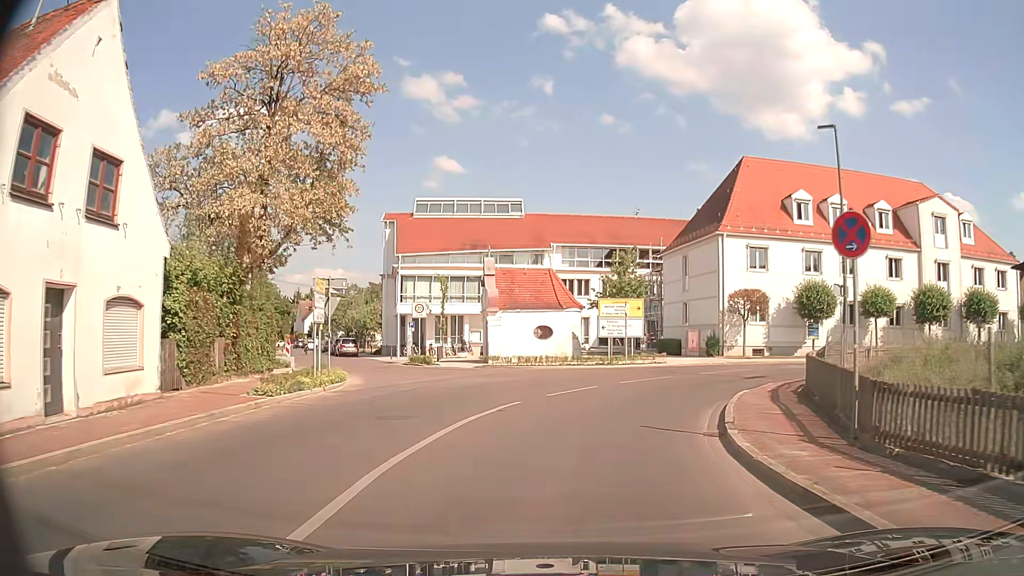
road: tertiary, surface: asphalt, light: Day
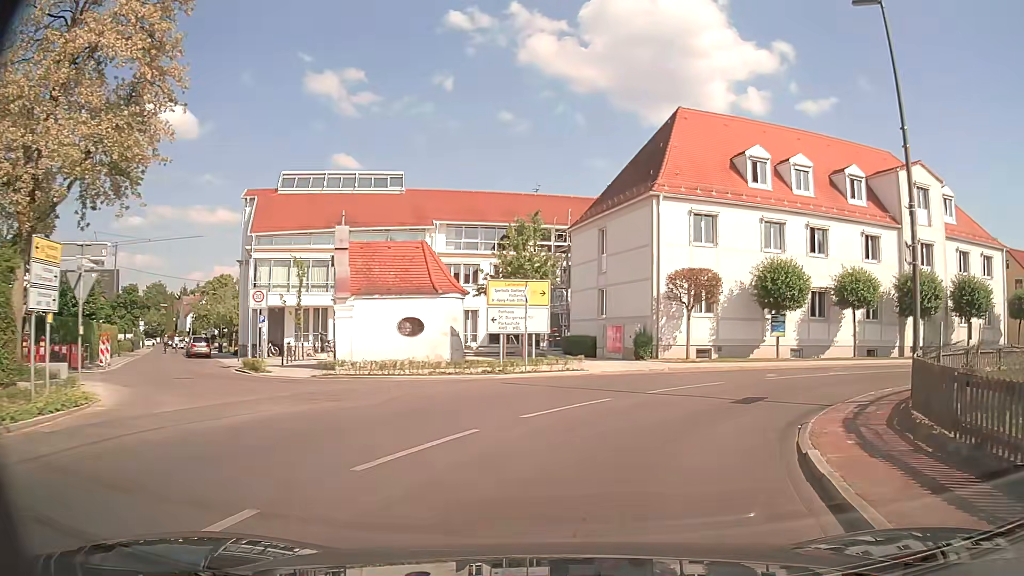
(+0.6, +9.3) m; +8°
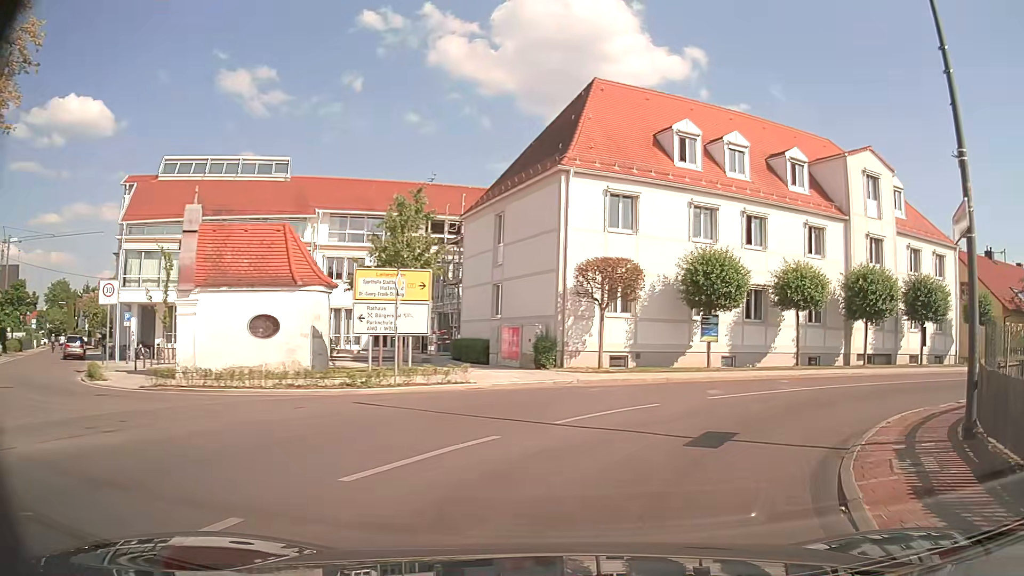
(+0.4, +4.6) m; +9°
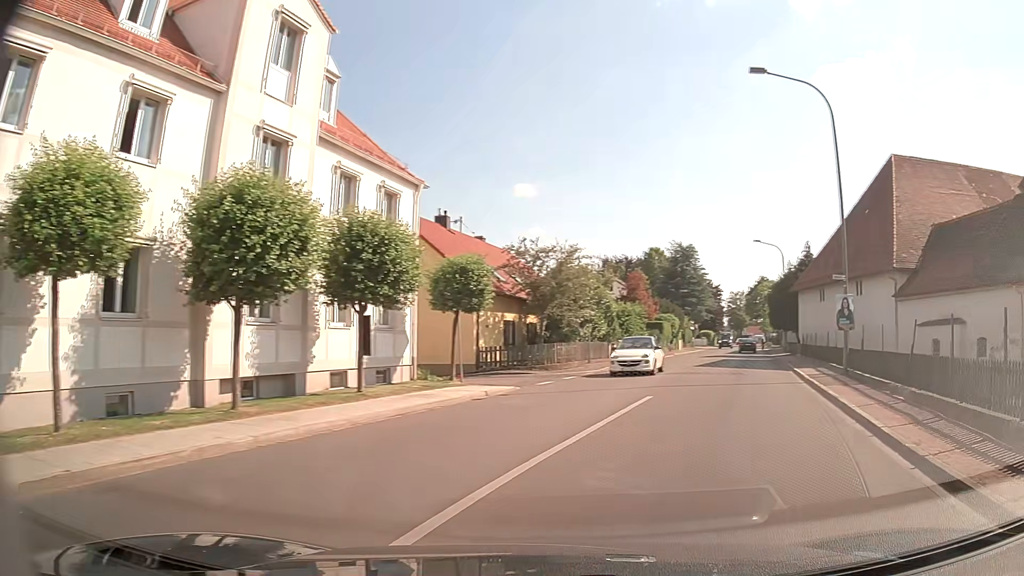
(+6.2, +14.9) m; +52°
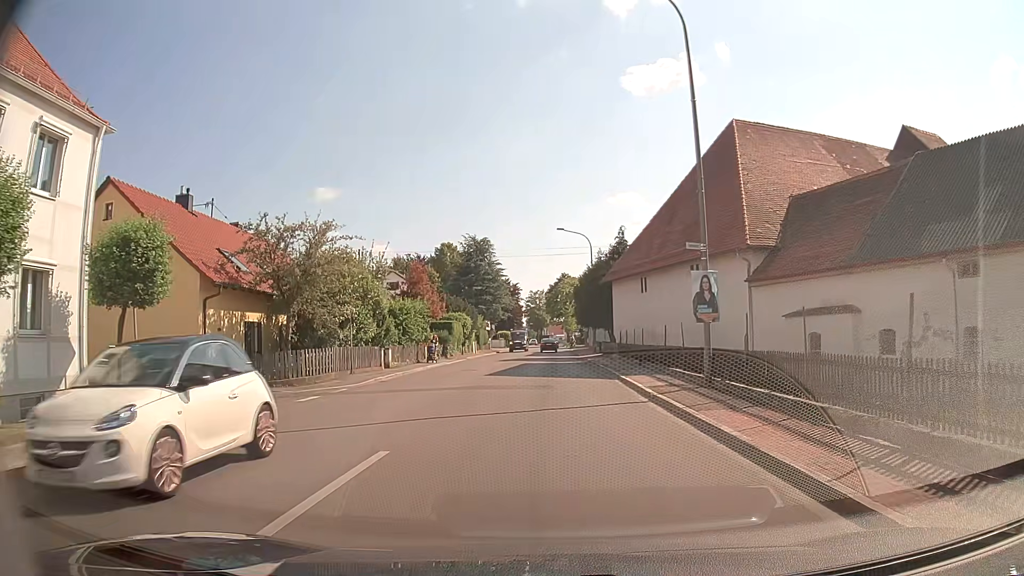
(+1.5, +7.3) m; +18°
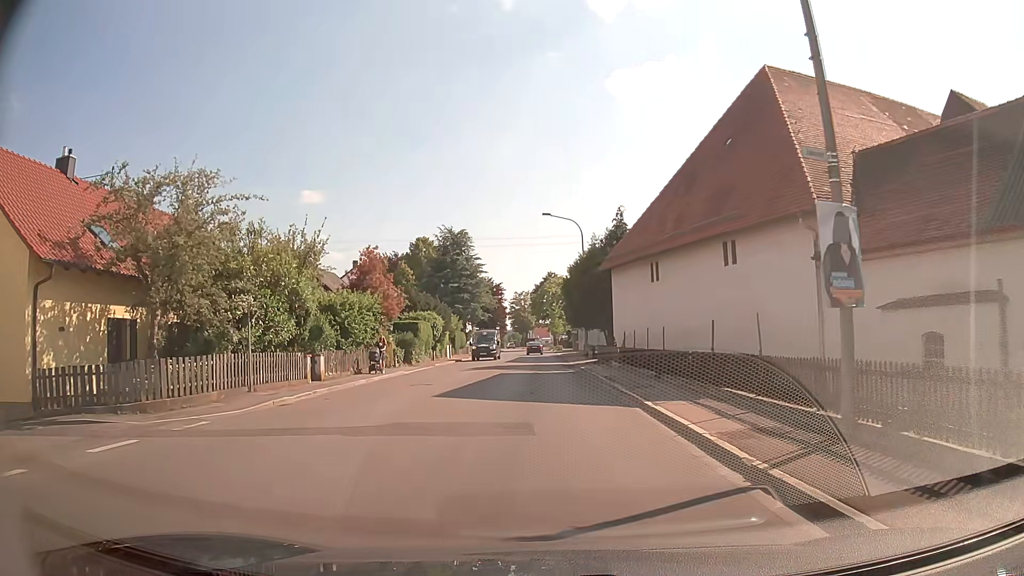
(+0.1, +8.6) m; +1°
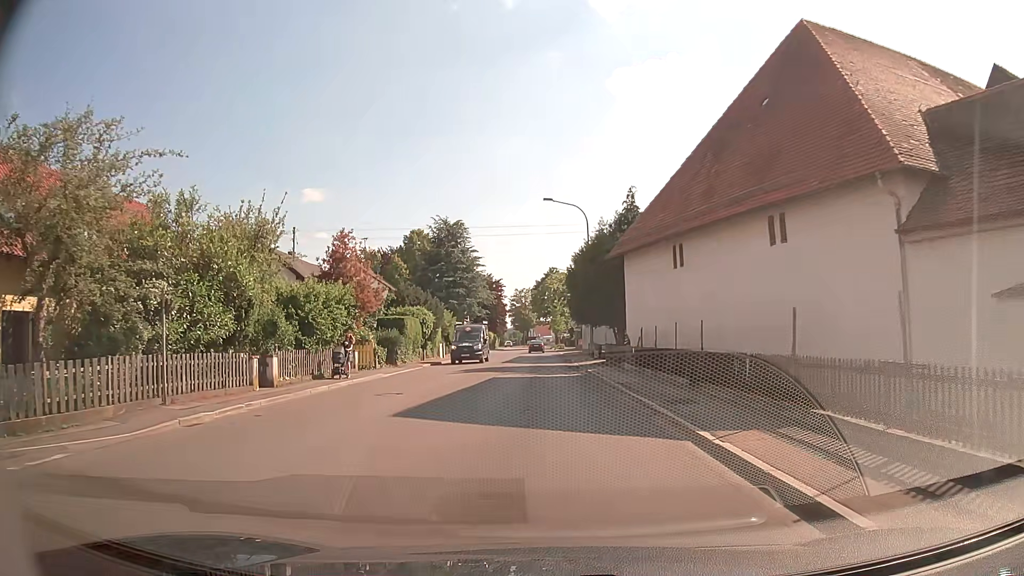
(0.0, +4.9) m; 0°
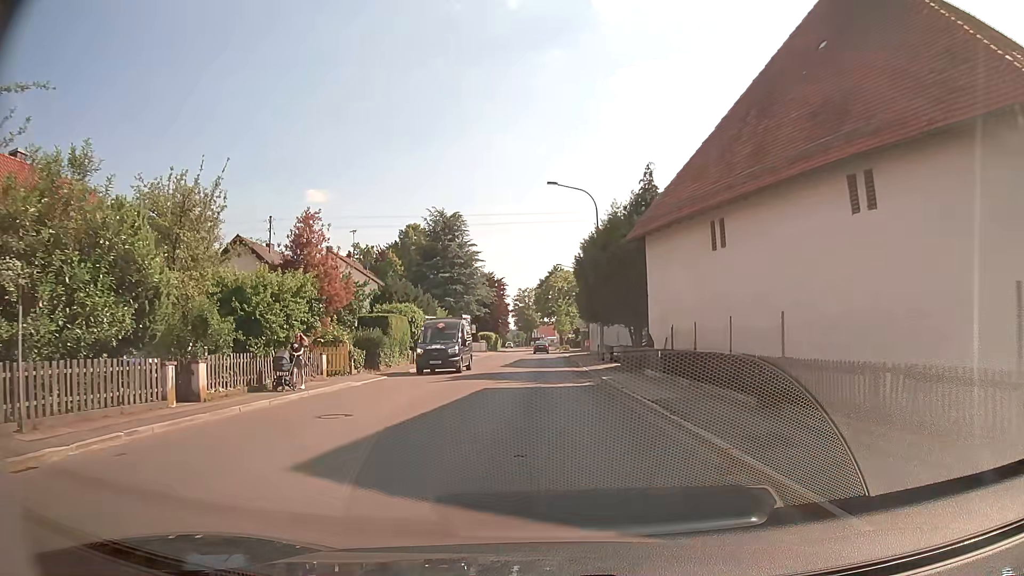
(0.0, +5.1) m; -1°
